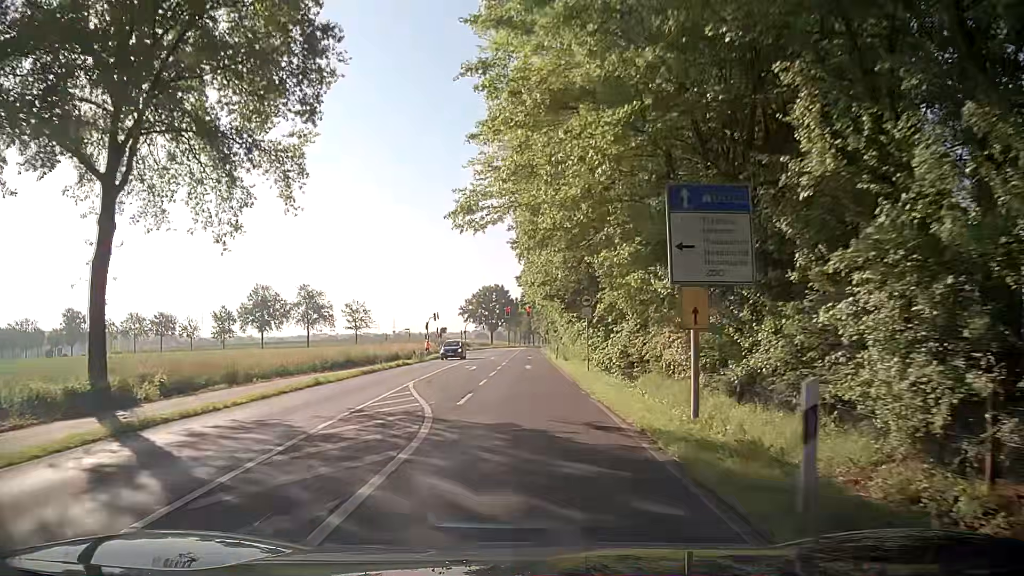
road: secondary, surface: asphalt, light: Day
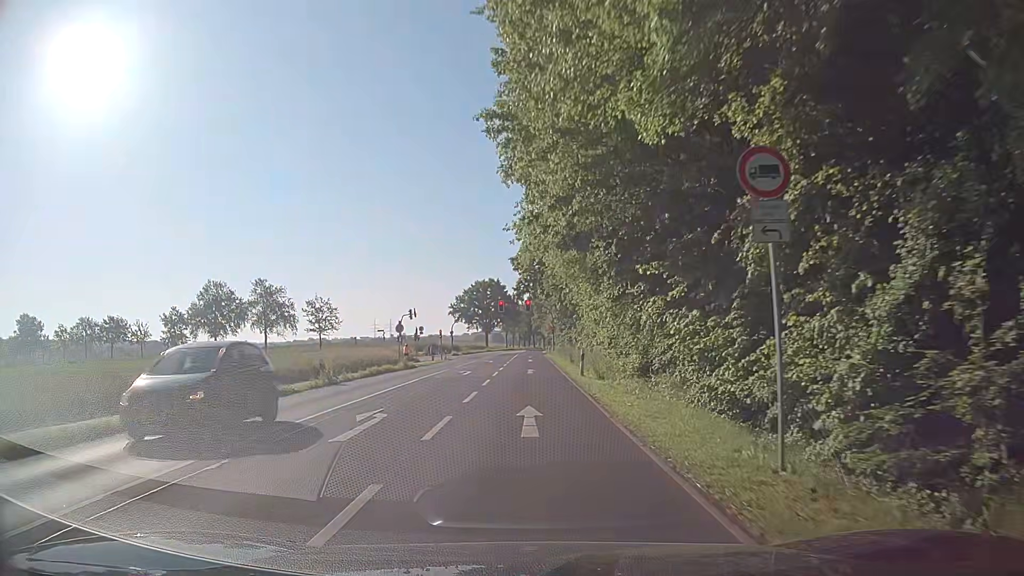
(0.0, +22.8) m; 0°
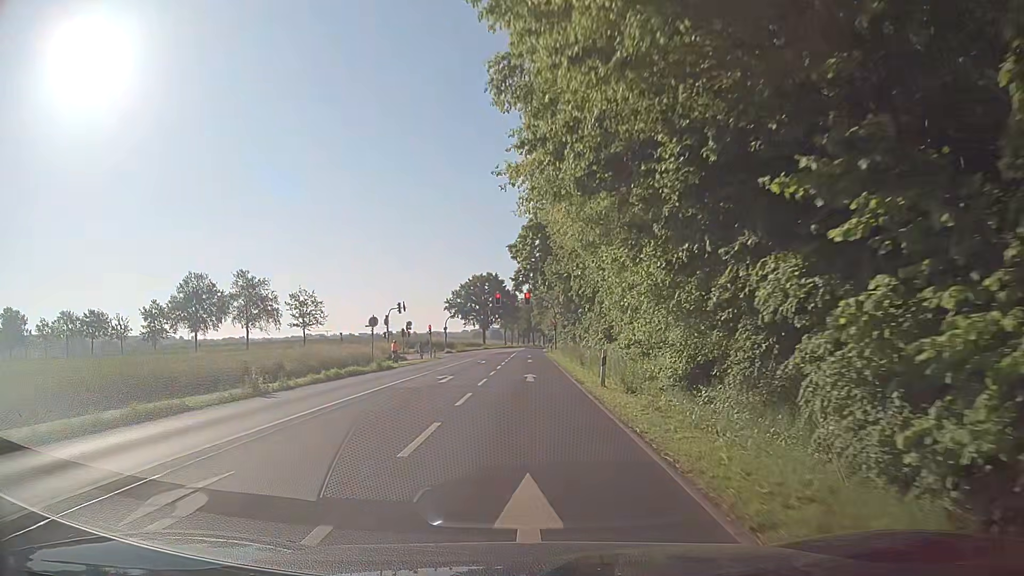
(0.0, +7.6) m; 0°
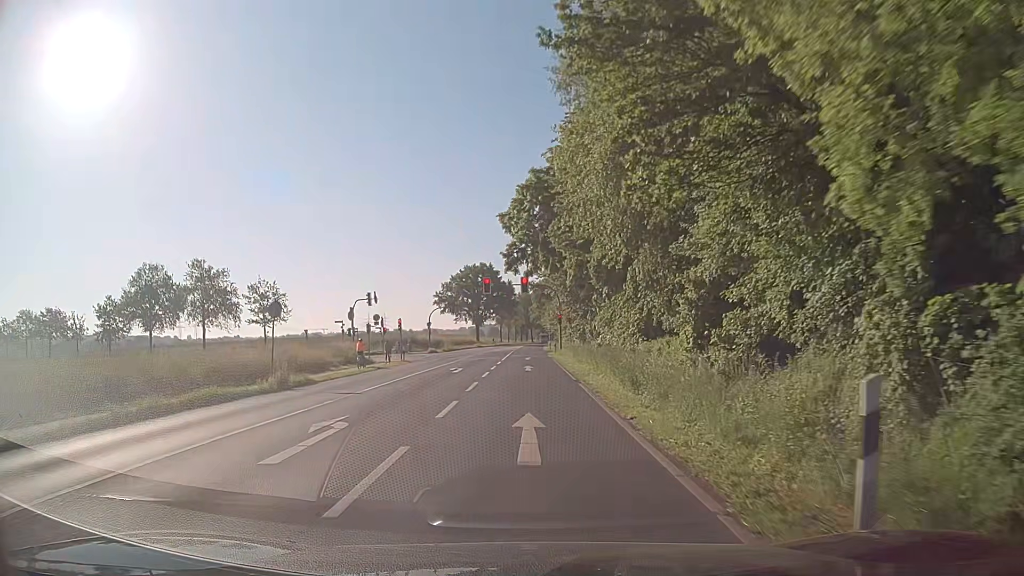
(-0.1, +14.7) m; 0°
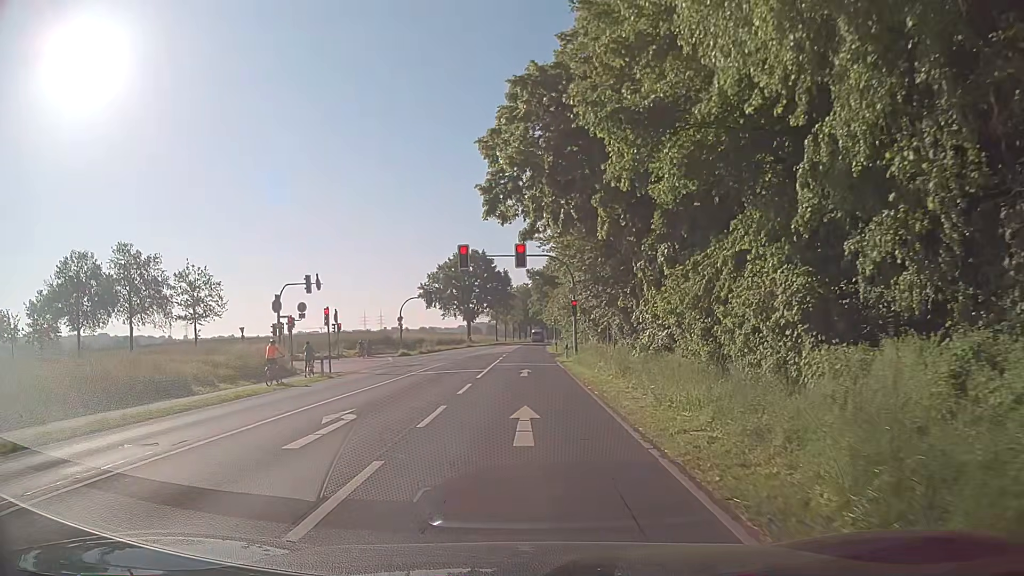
(0.0, +18.6) m; 0°
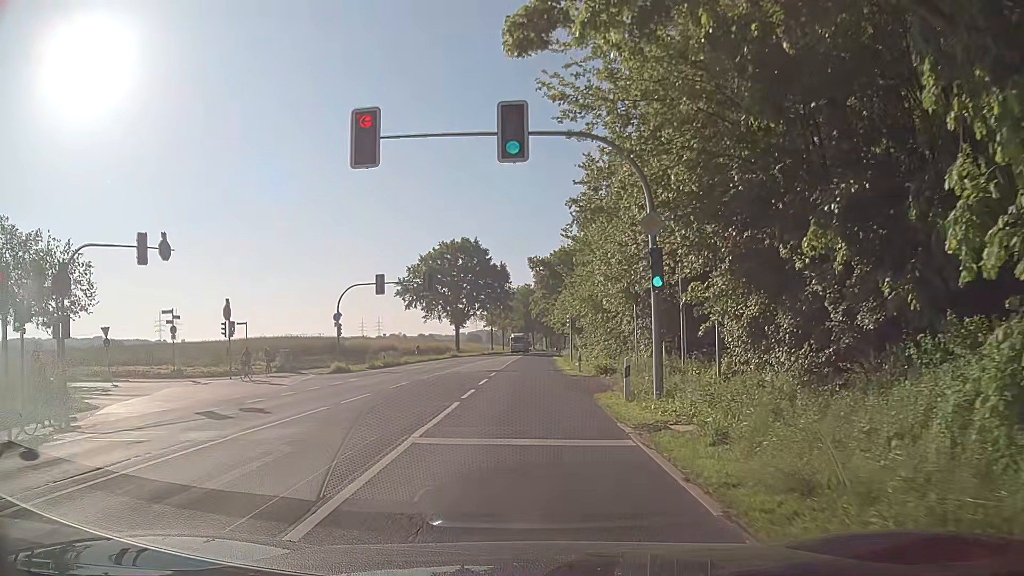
(0.0, +23.2) m; 0°
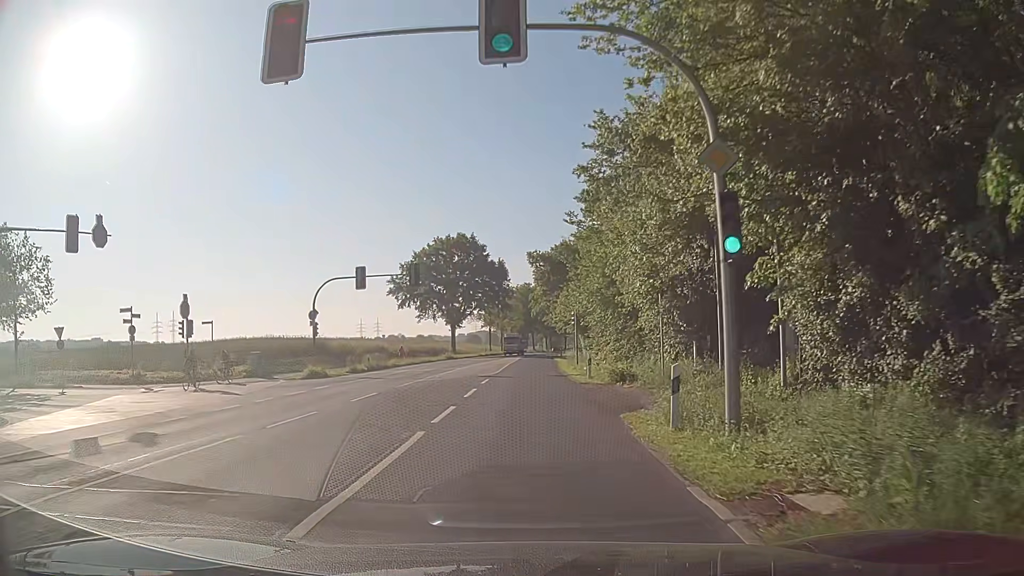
(0.0, +5.2) m; 0°
